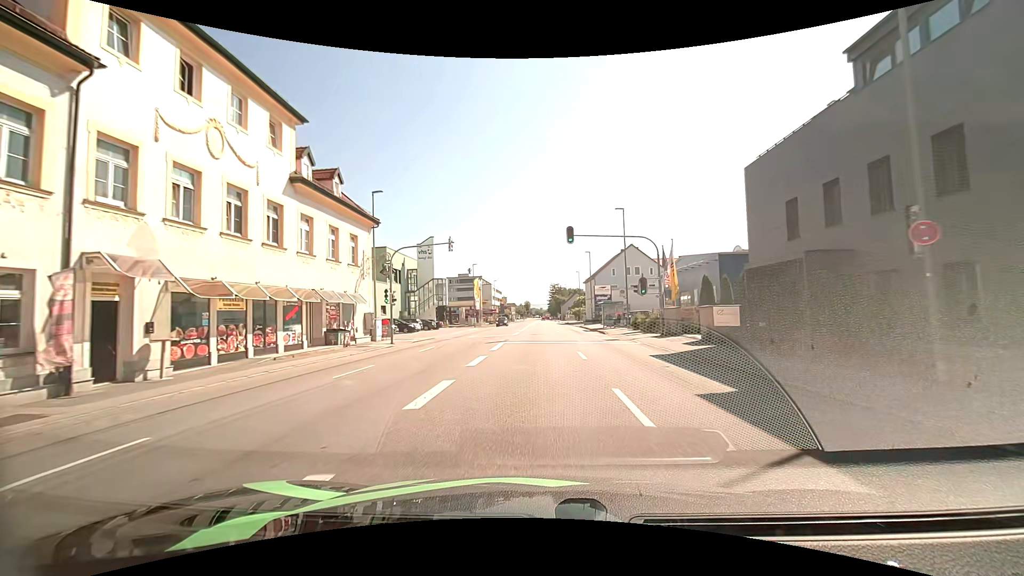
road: tertiary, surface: asphalt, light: Day
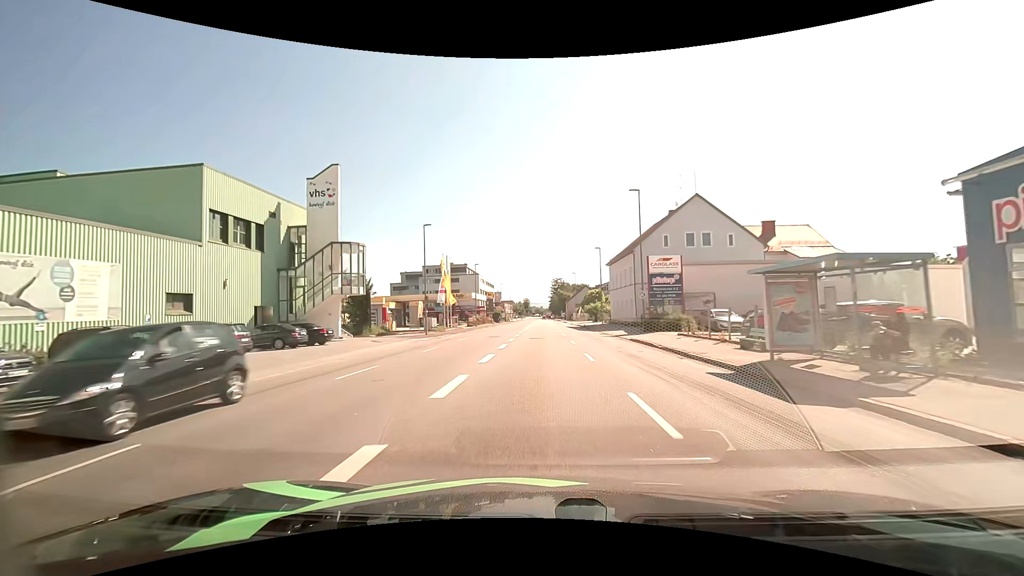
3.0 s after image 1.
(+0.2, +35.2) m; 0°
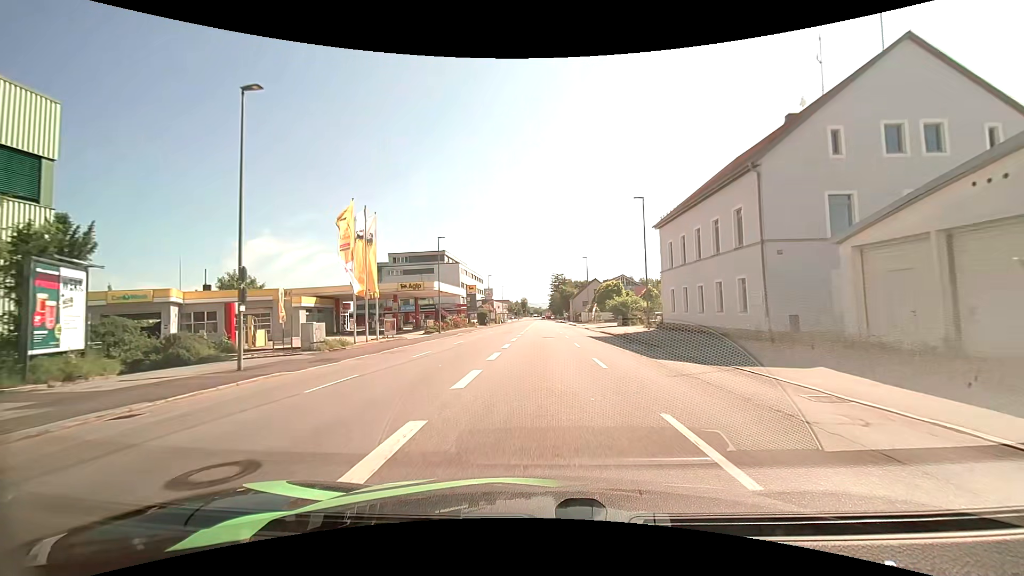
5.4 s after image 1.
(+0.1, +29.0) m; 0°
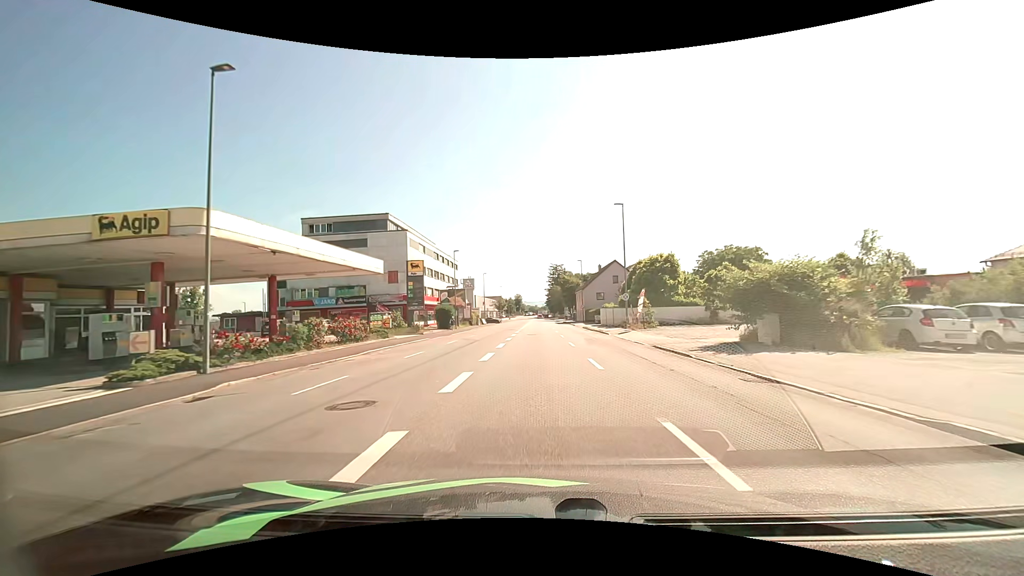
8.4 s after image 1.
(+0.2, +36.6) m; +1°
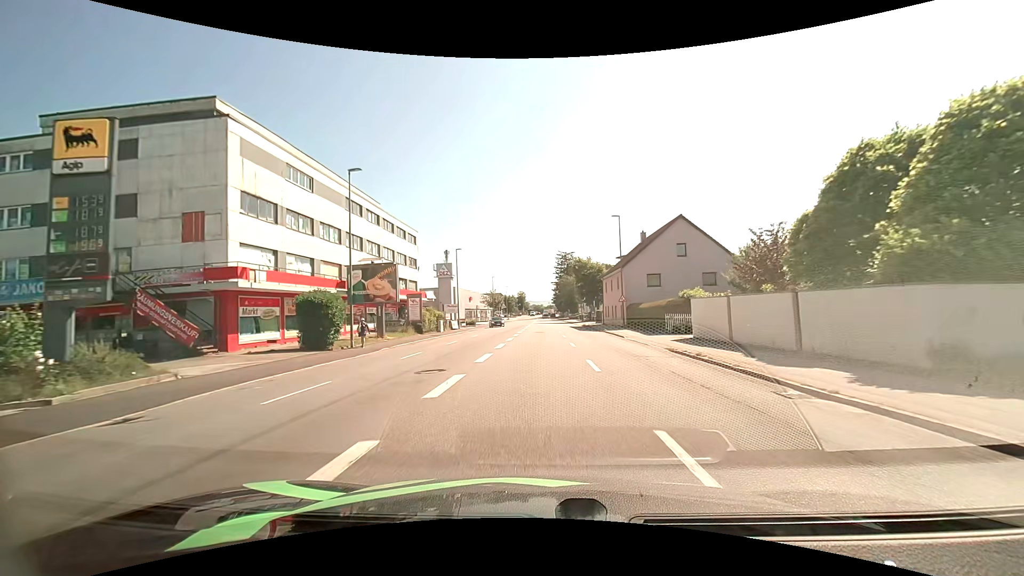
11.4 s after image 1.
(-0.1, +36.7) m; -1°
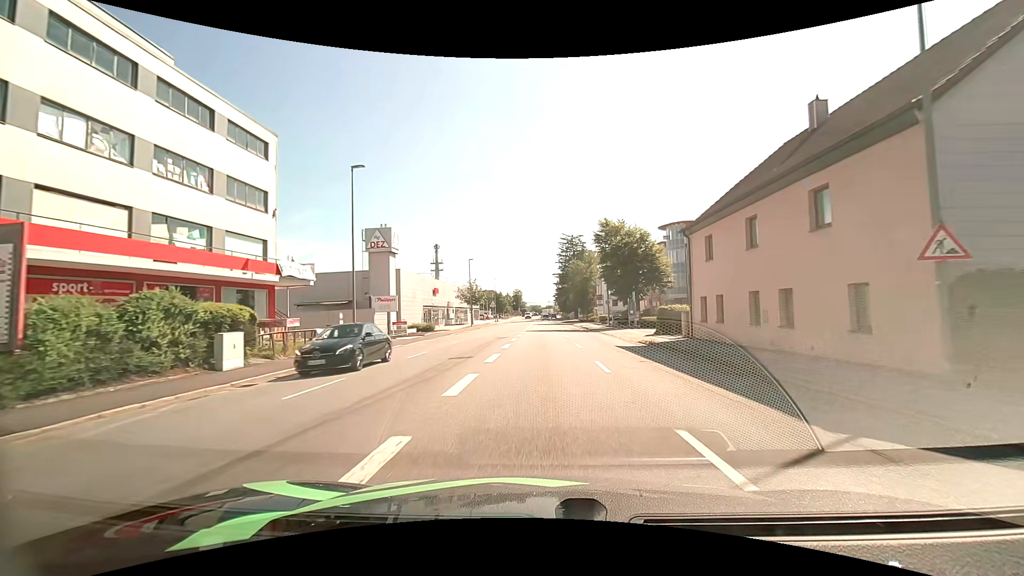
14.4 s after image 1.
(-0.2, +35.8) m; 0°
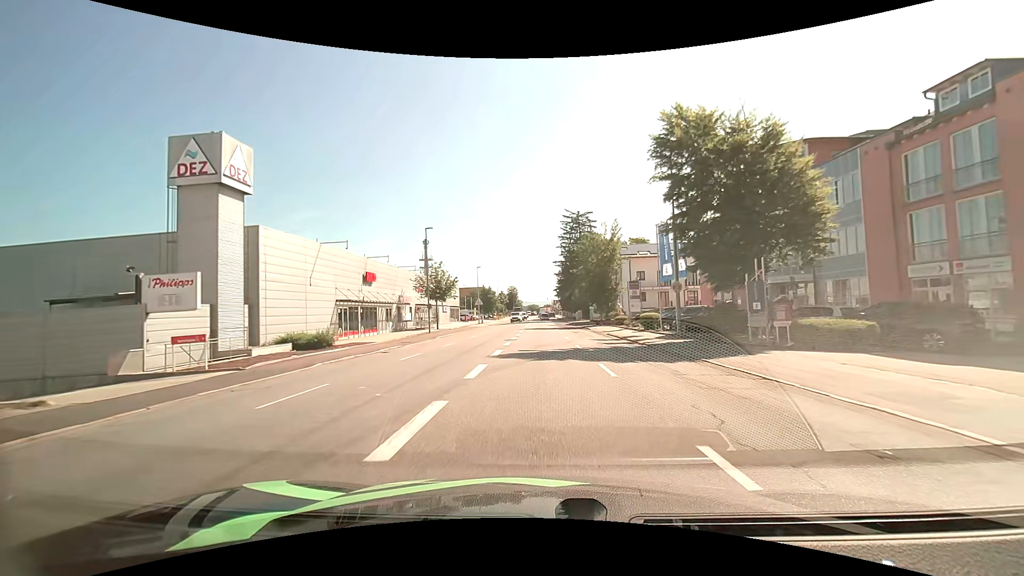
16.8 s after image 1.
(+0.2, +27.8) m; +1°
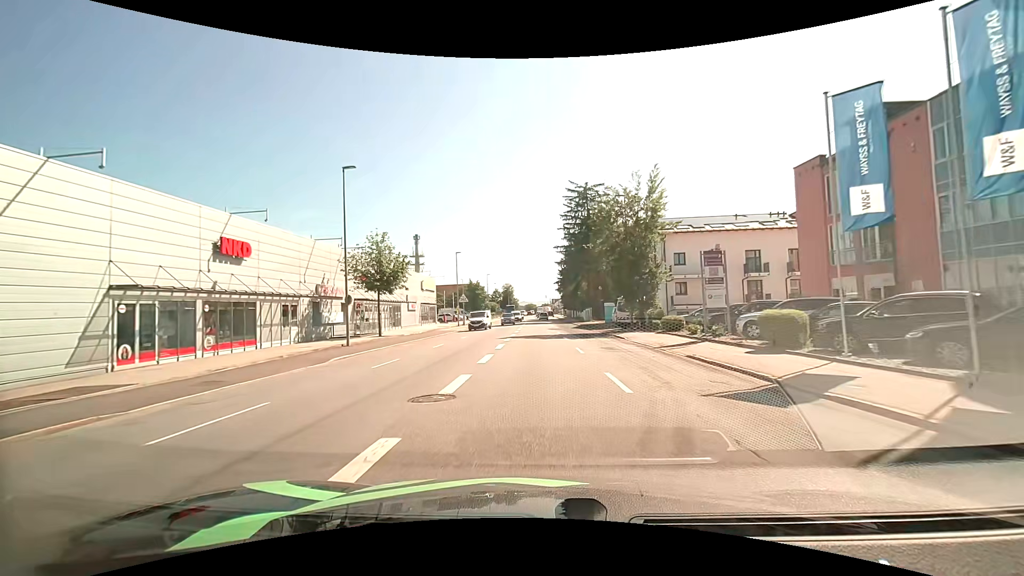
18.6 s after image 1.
(0.0, +20.3) m; 0°
(0, +10) (0, +20) (0, +30) (0, +40) (+1, +50) (0, +60) (0, +70) (0, +80) (0, +90) (0, +100) m
